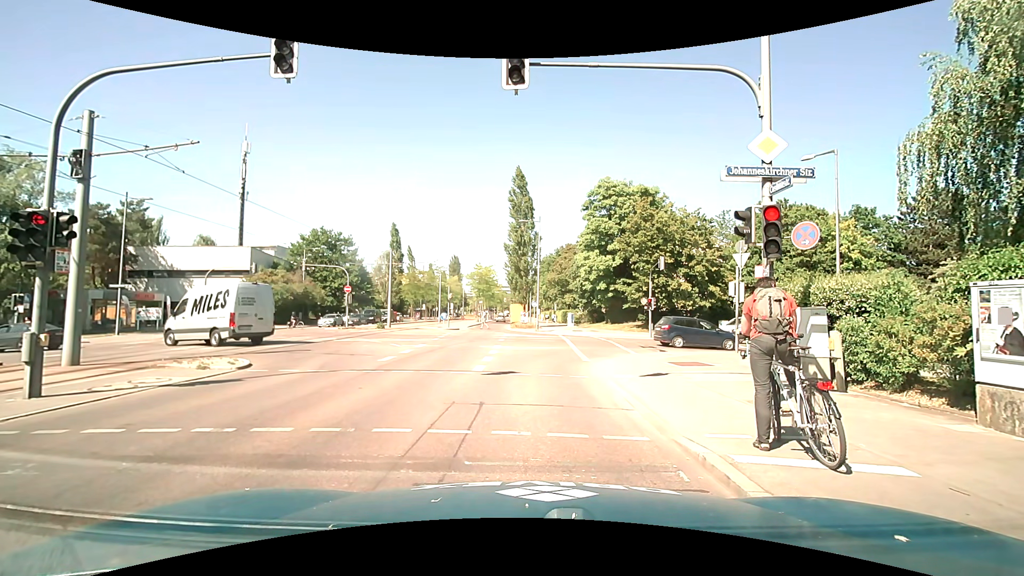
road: secondary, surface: asphalt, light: Day
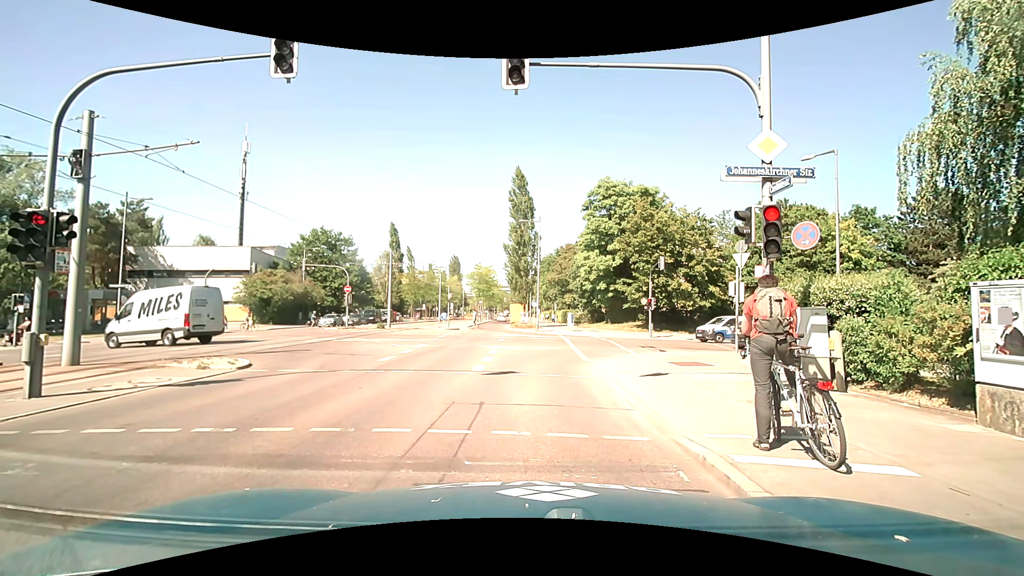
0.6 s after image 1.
(0.0, 0.0) m; 0°
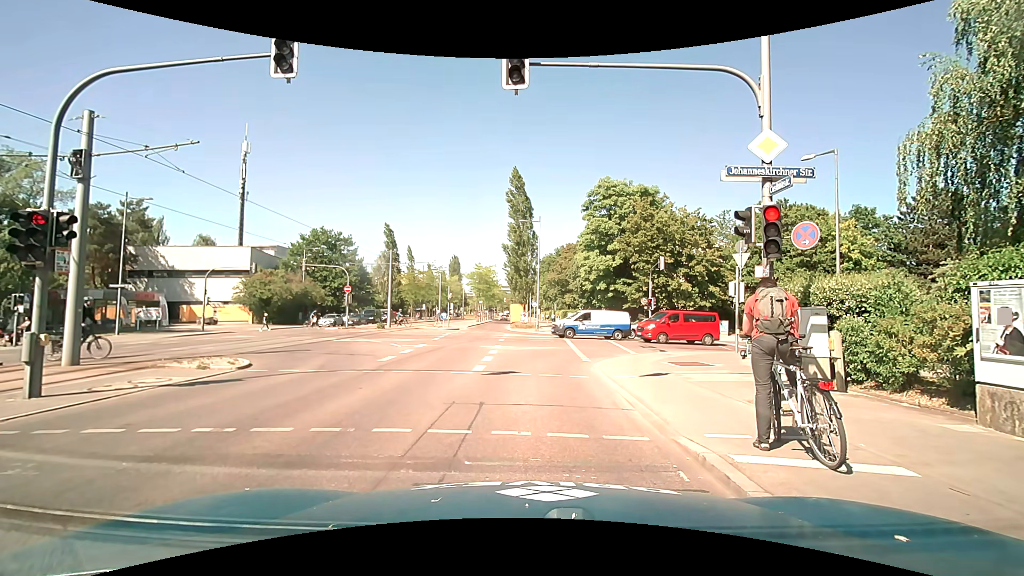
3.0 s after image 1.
(0.0, 0.0) m; 0°
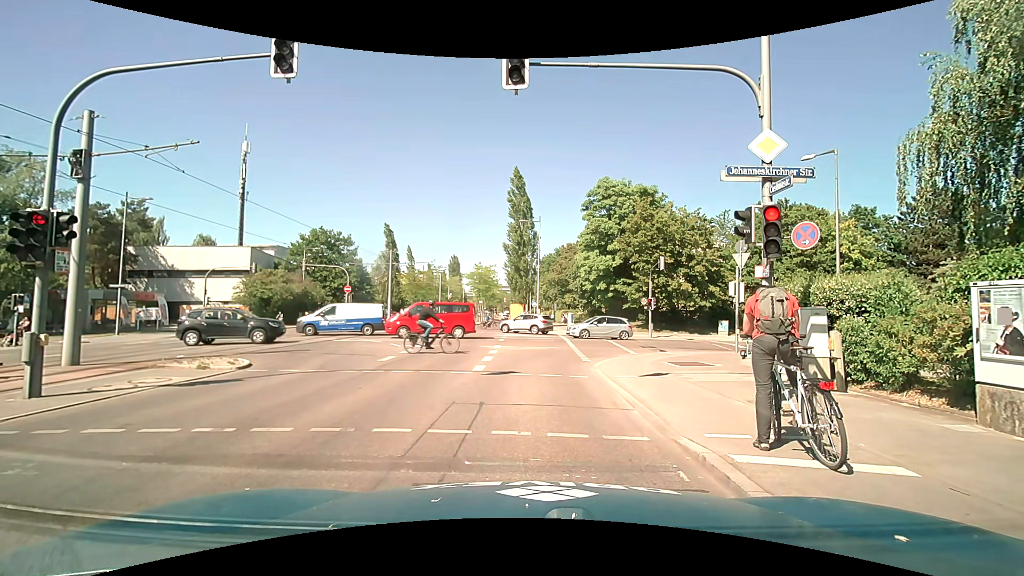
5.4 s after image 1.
(0.0, 0.0) m; 0°
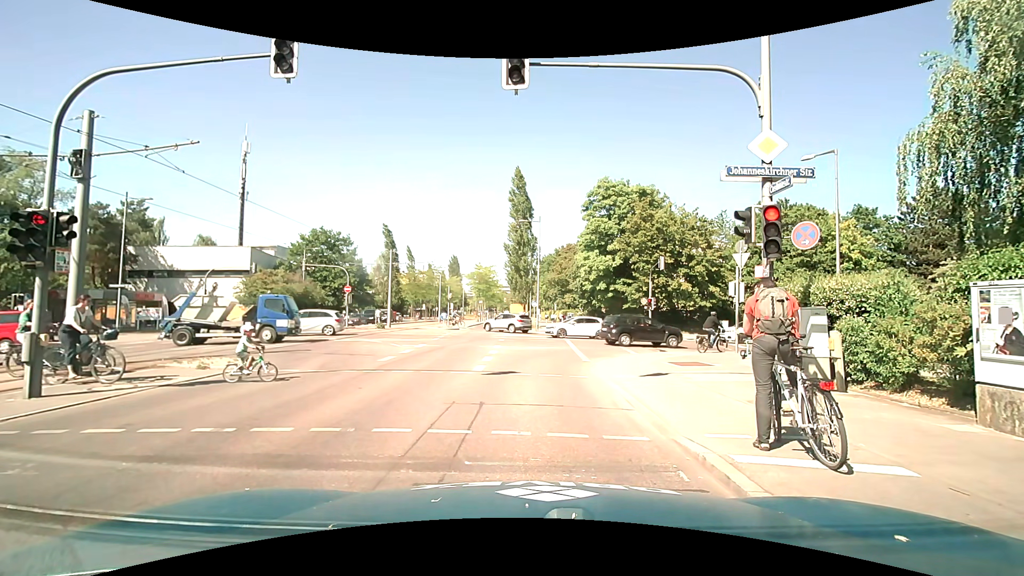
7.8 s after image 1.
(0.0, 0.0) m; 0°
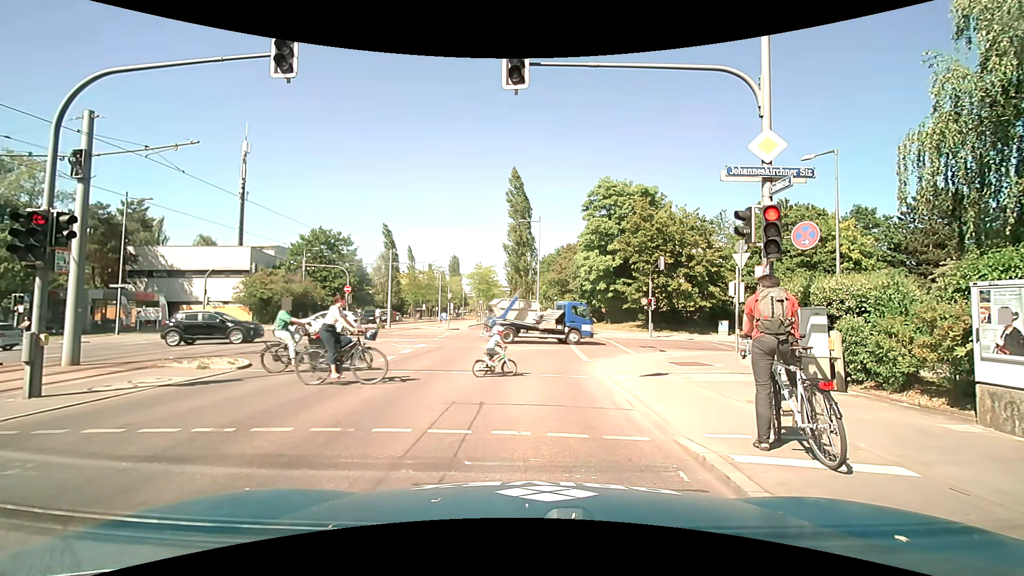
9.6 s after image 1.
(0.0, 0.0) m; 0°
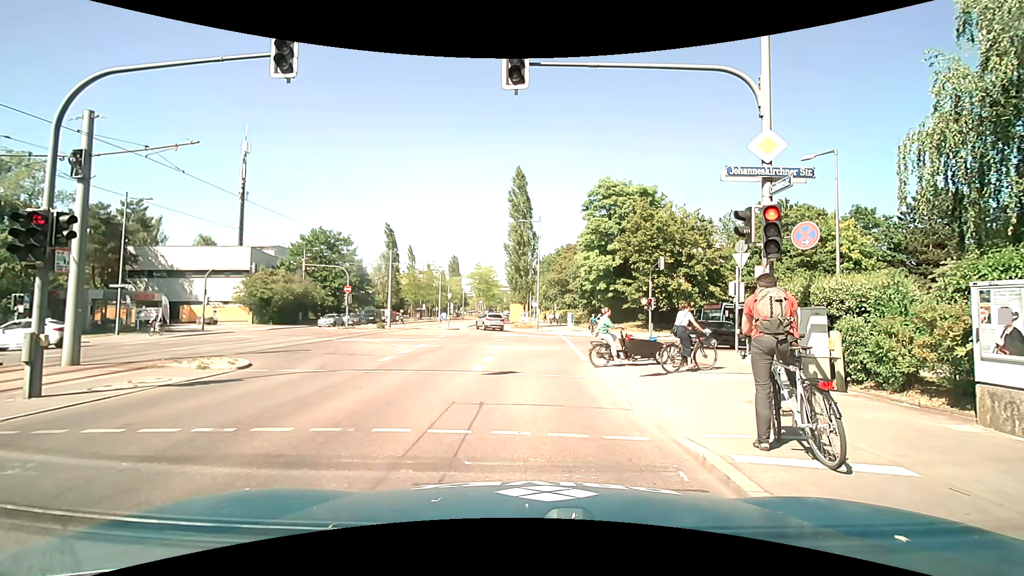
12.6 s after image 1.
(0.0, 0.0) m; 0°
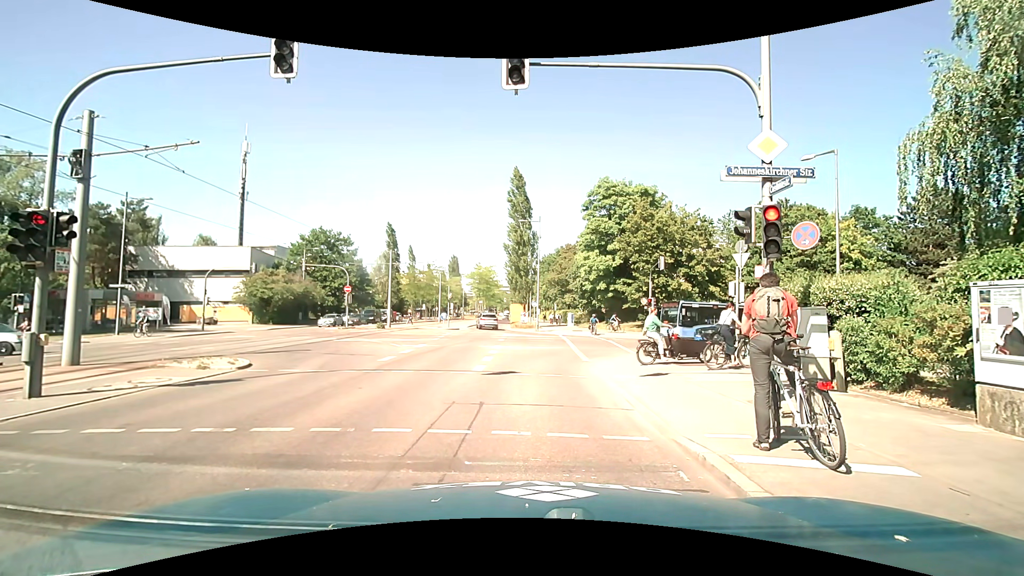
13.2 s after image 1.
(0.0, 0.0) m; 0°
